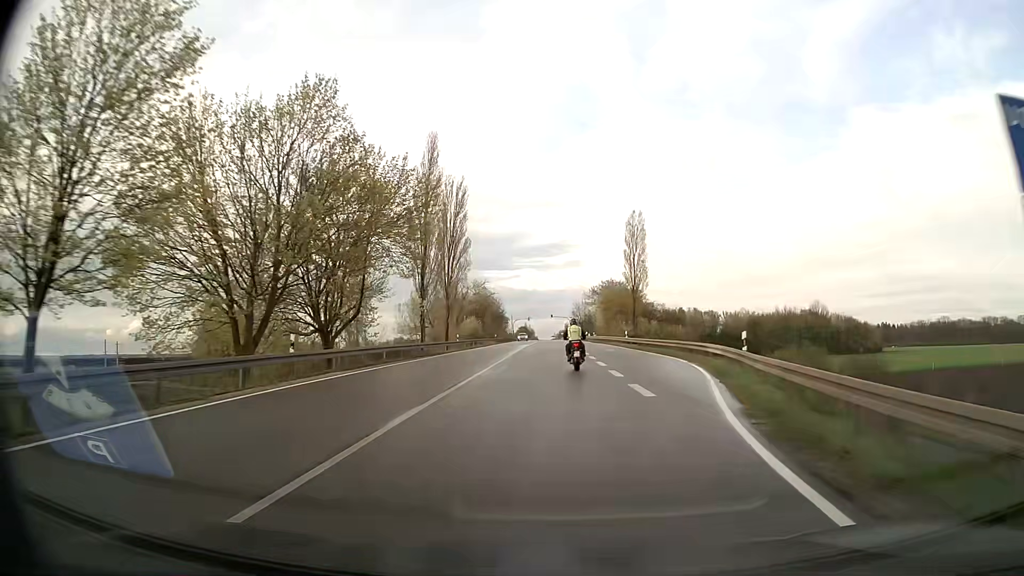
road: secondary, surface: asphalt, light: Day
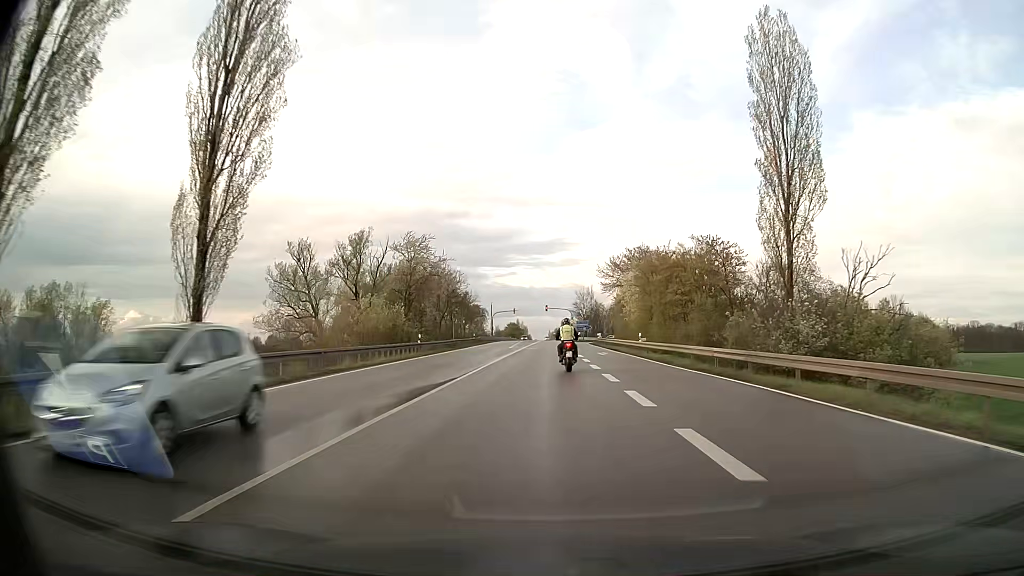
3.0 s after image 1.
(+0.2, +56.0) m; 0°
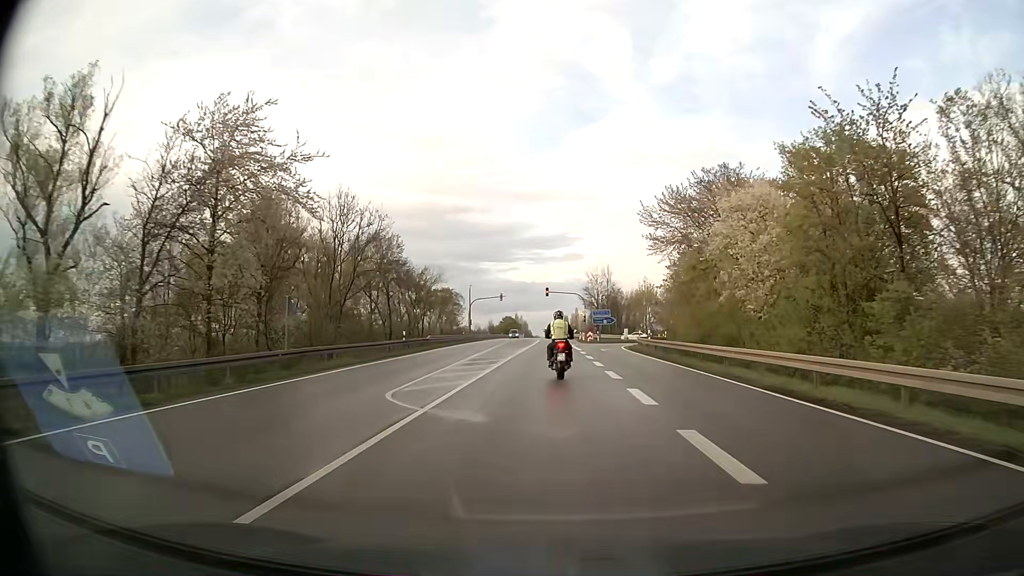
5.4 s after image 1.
(-0.1, +42.1) m; 0°
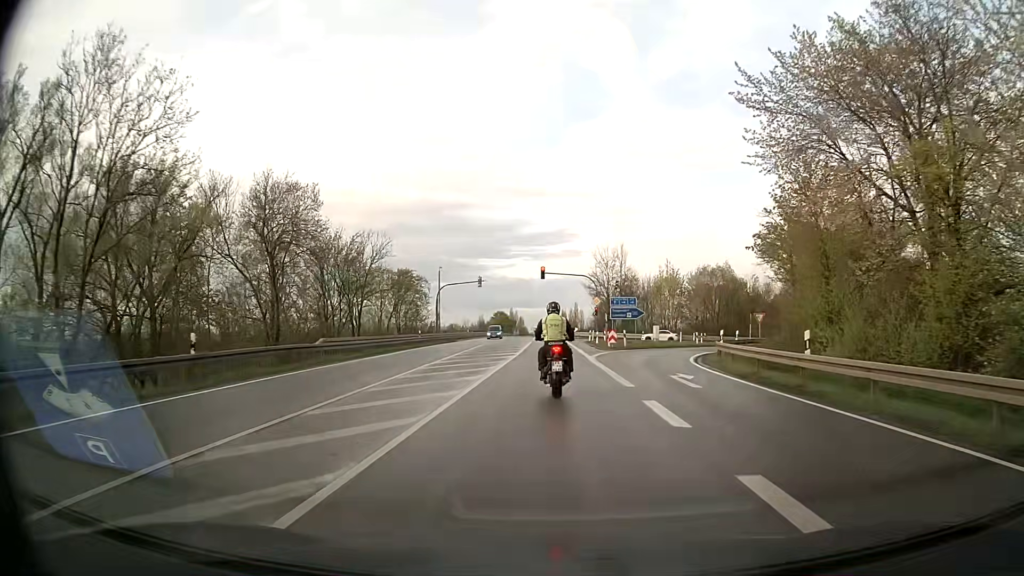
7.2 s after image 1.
(+0.1, +26.4) m; 0°
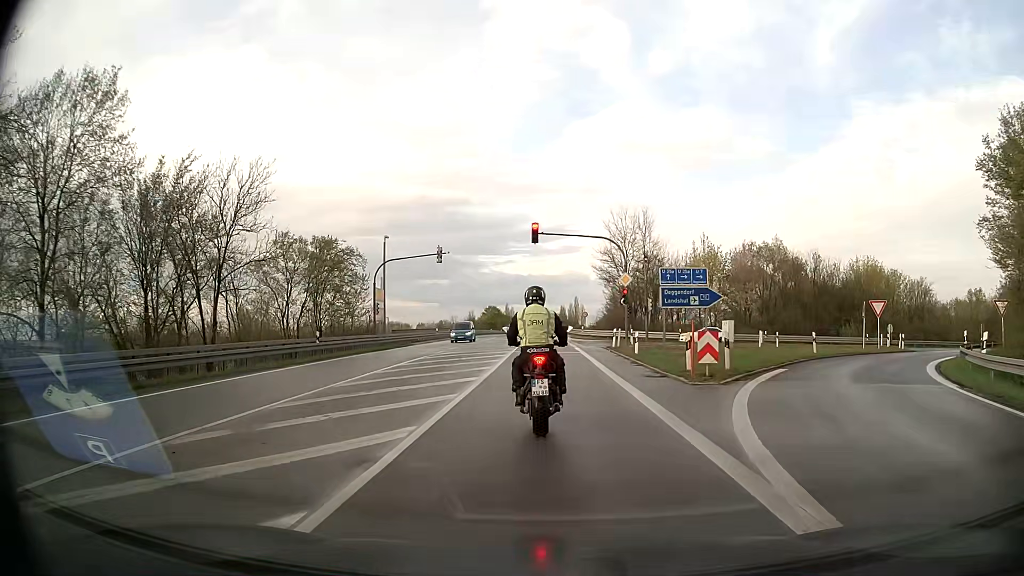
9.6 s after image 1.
(+0.1, +24.6) m; +1°
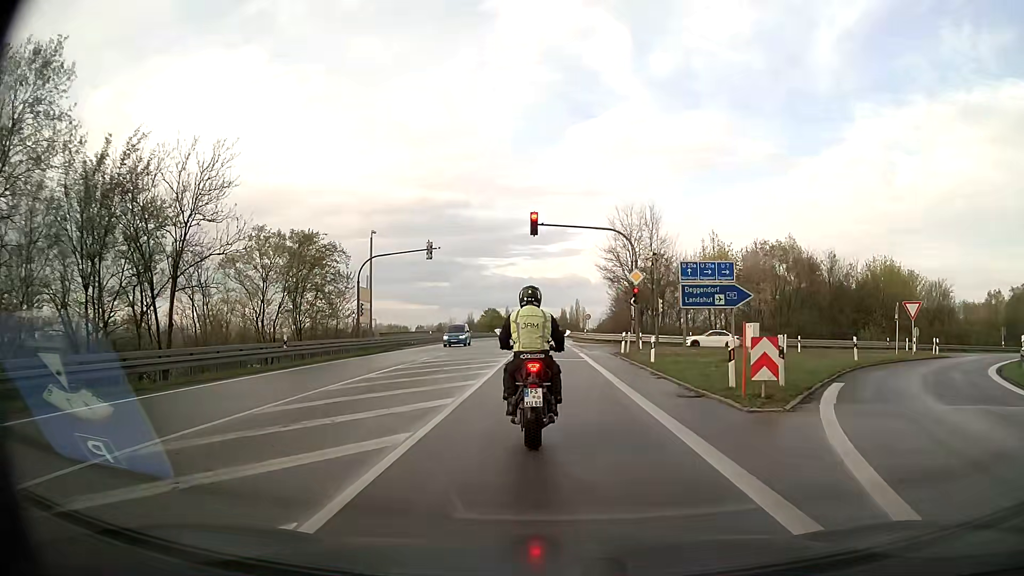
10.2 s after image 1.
(0.0, +4.1) m; 0°
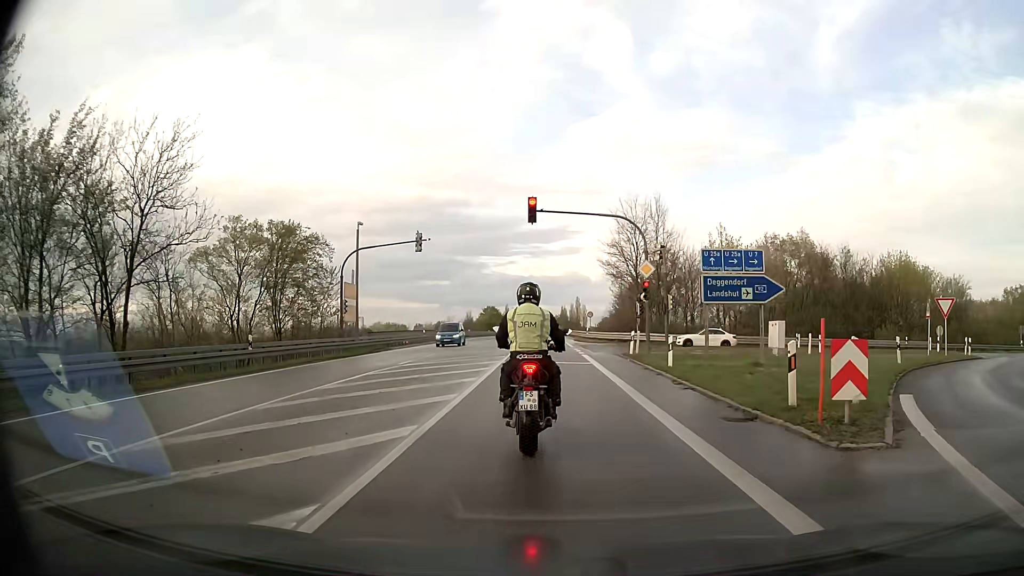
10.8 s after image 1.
(0.0, +3.4) m; 0°
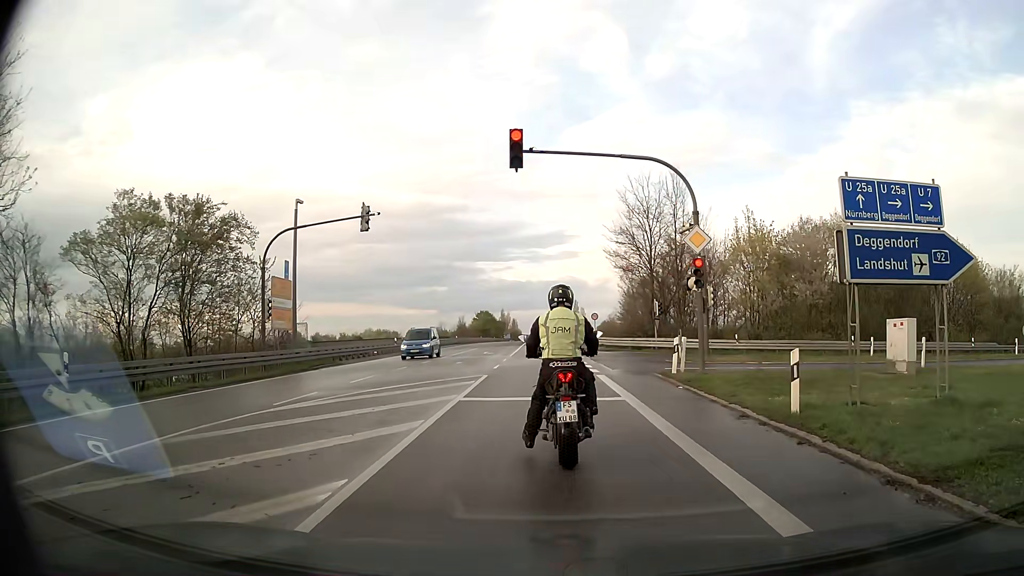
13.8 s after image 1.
(-0.1, +10.7) m; 0°
